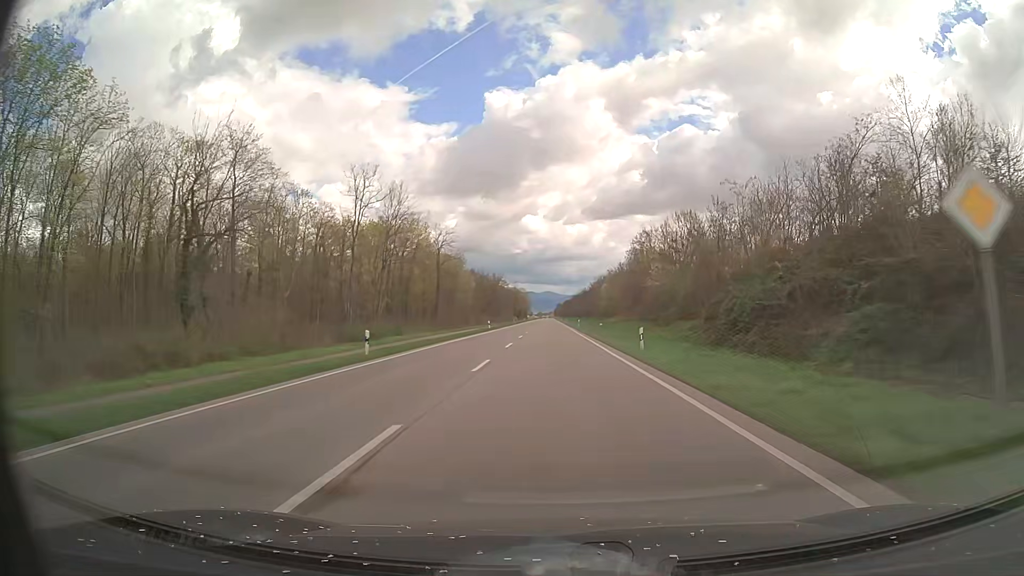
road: primary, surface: asphalt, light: Day
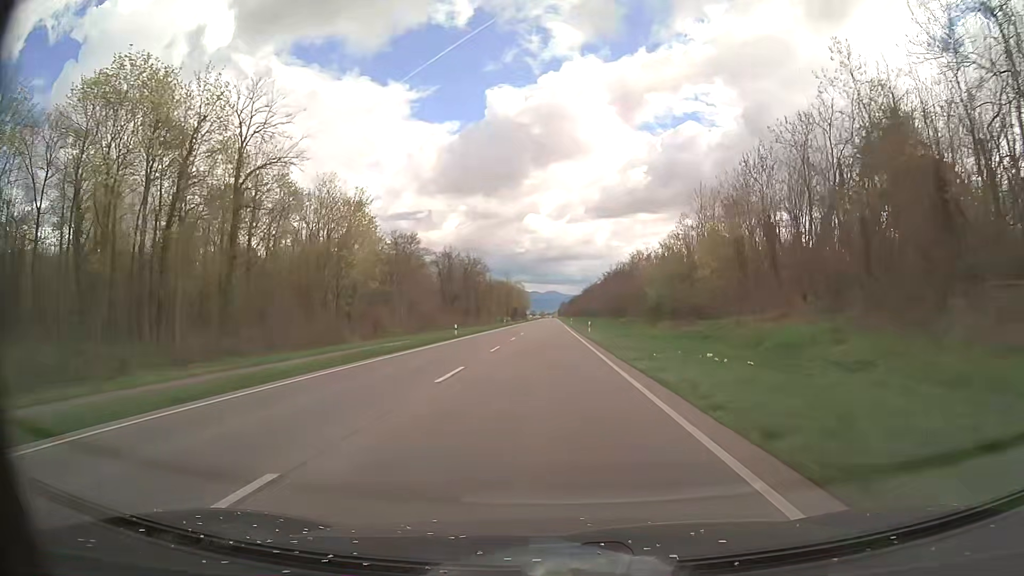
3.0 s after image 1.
(+0.1, +75.1) m; 0°
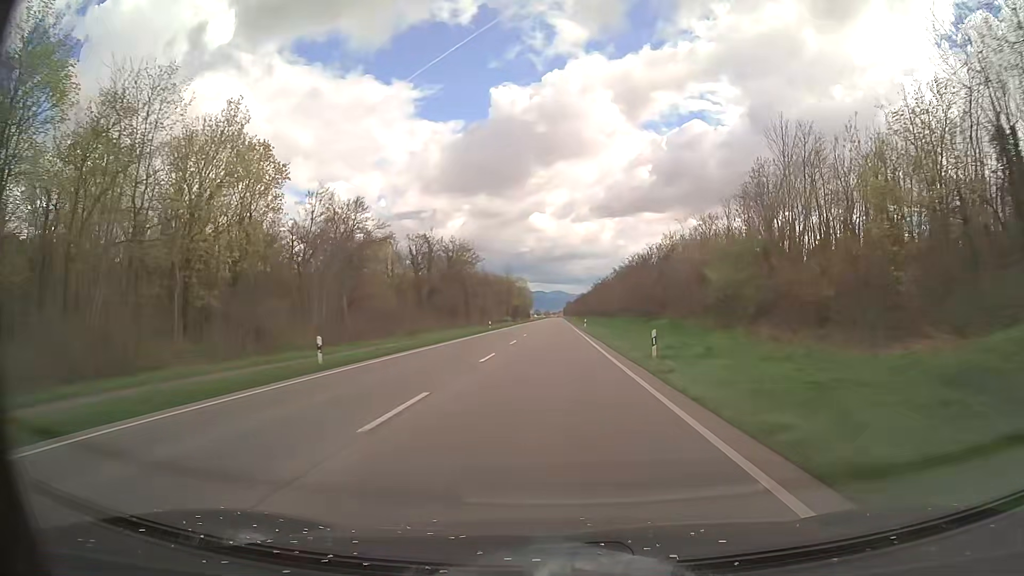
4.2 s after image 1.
(-0.1, +30.0) m; 0°
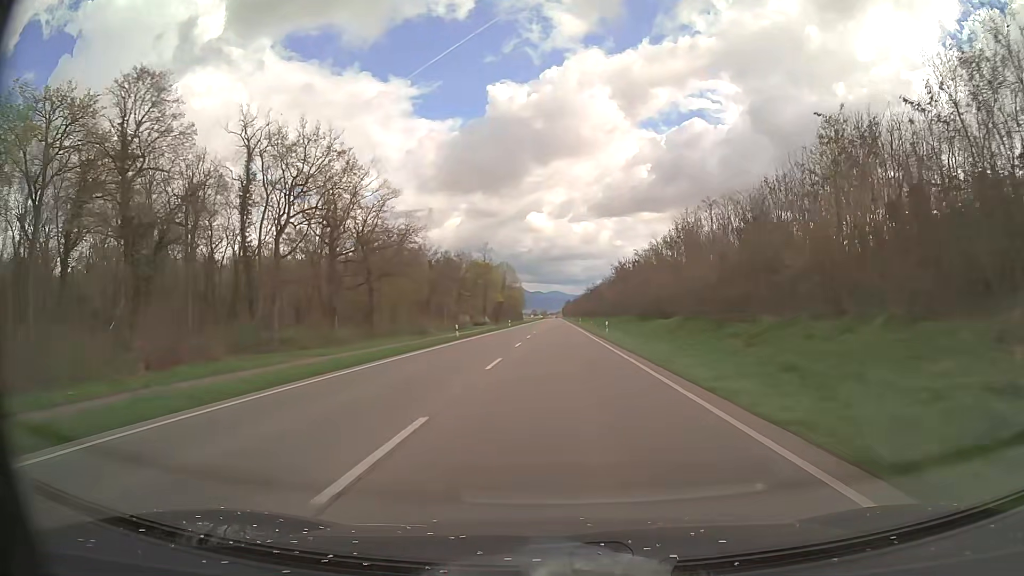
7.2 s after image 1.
(0.0, +75.2) m; 0°
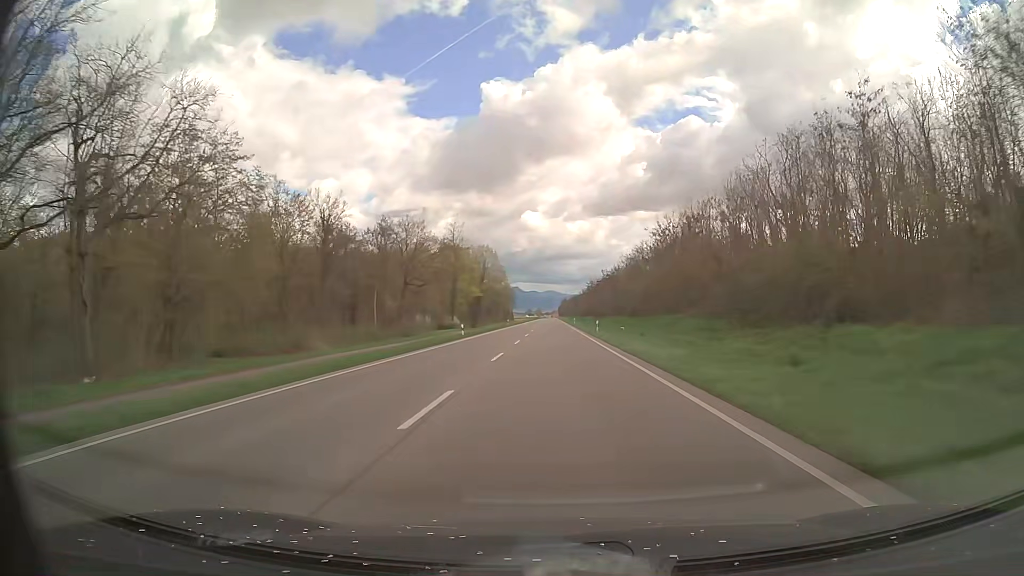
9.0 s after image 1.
(+0.2, +45.2) m; 0°
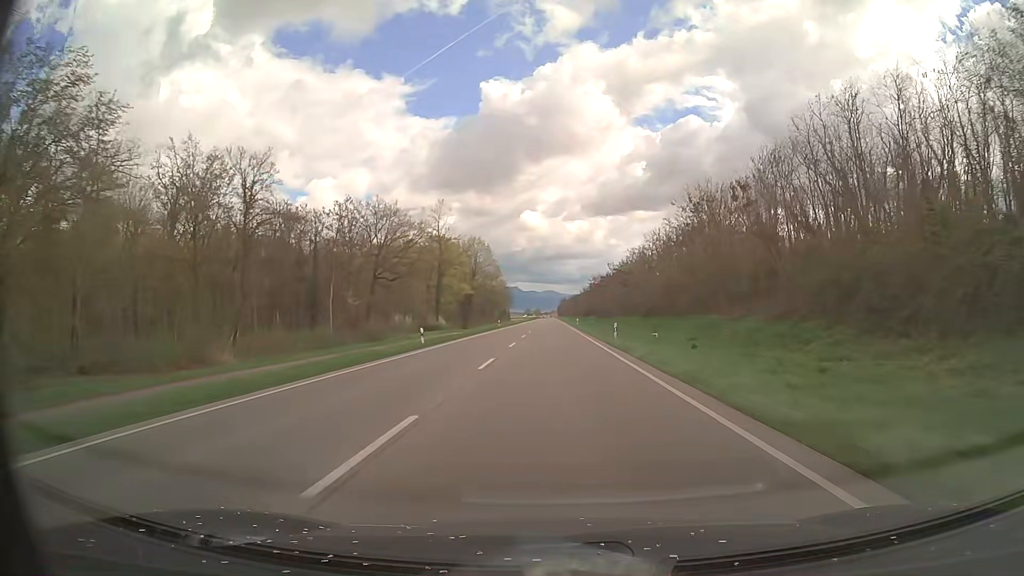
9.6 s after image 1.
(0.0, +15.0) m; 0°
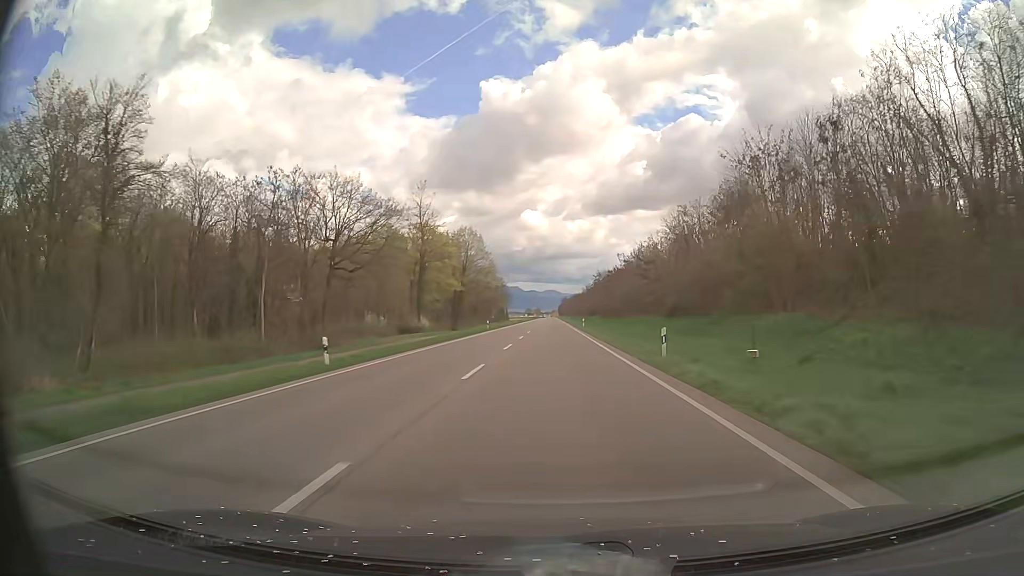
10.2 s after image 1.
(0.0, +15.1) m; 0°
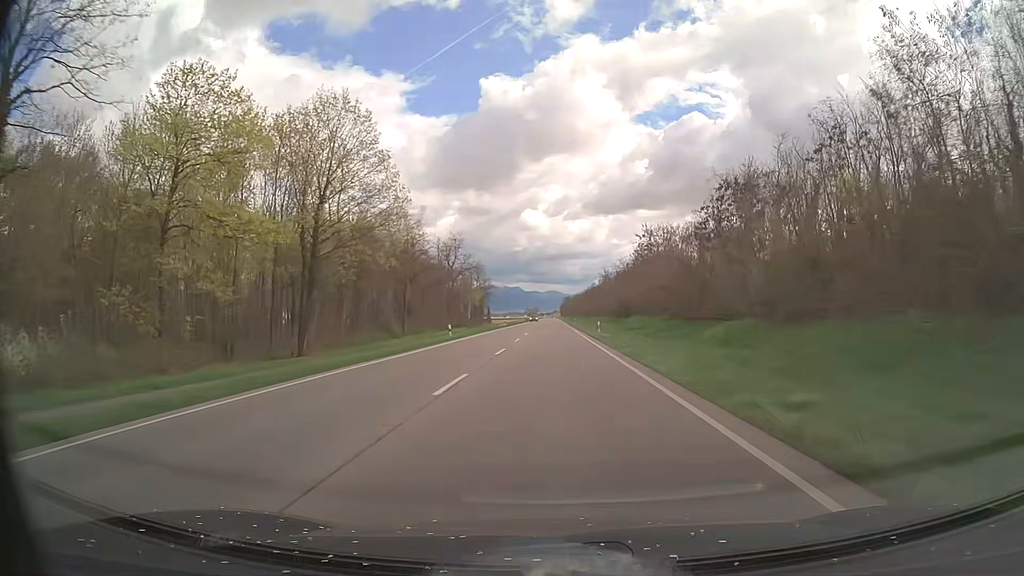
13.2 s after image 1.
(0.0, +75.2) m; 0°
(0, +10) (0, +20) (0, +30) (0, +40) (0, +50) (0, +60) (0, +70) (0, +80) (0, +90) (0, +100) m
